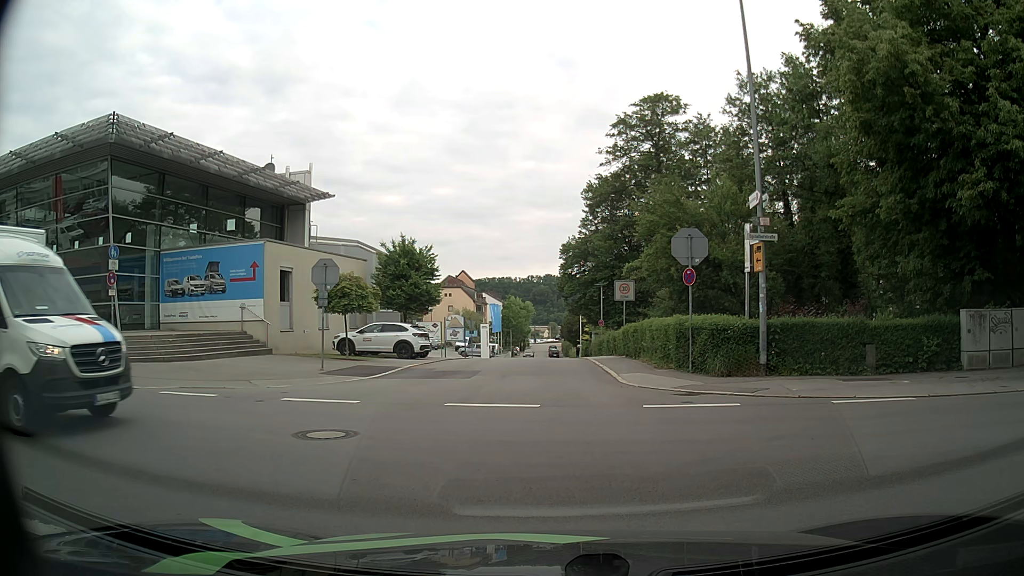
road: residential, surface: asphalt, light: Day
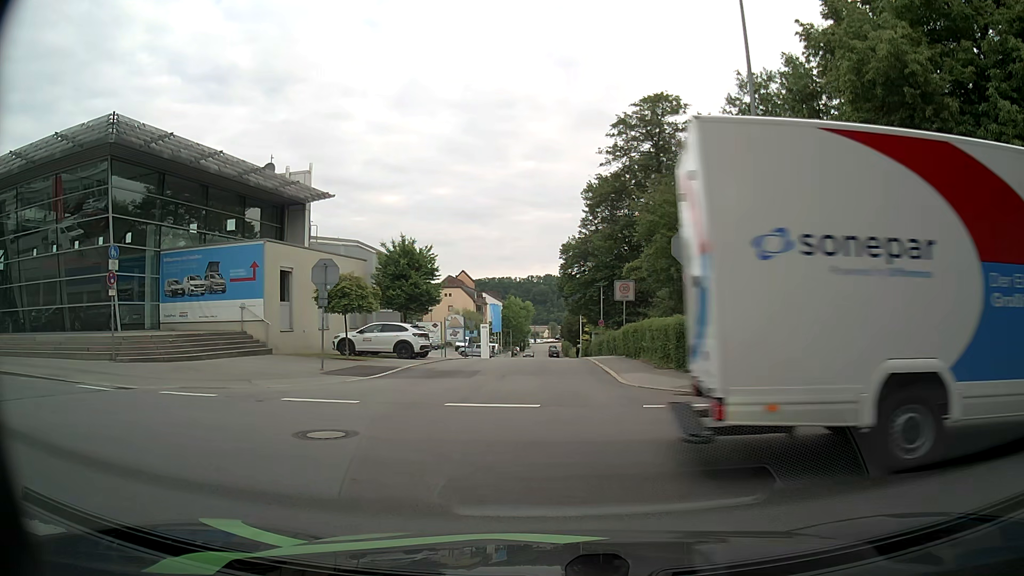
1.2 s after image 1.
(0.0, 0.0) m; 0°
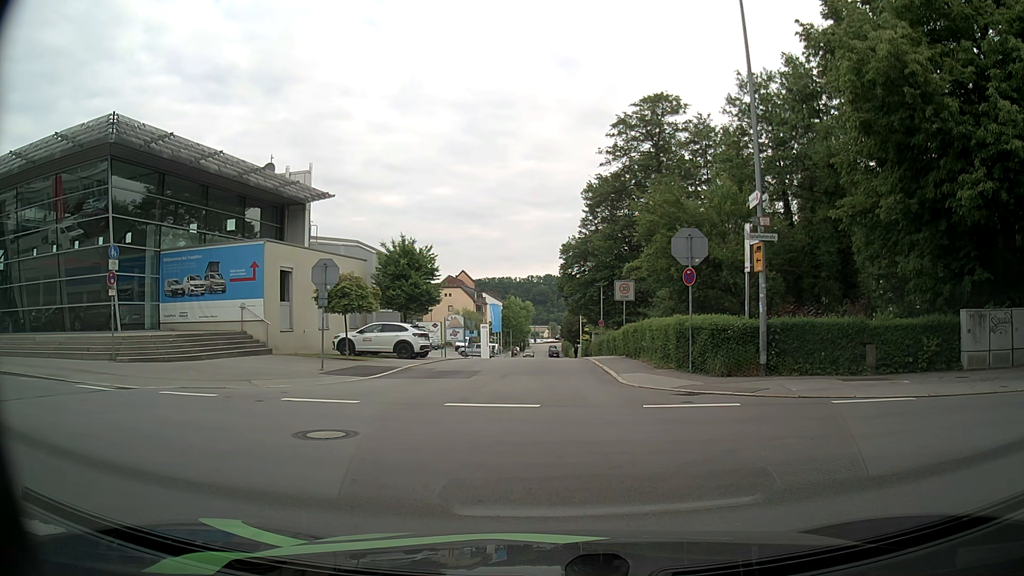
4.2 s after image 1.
(0.0, 0.0) m; 0°
(0, +10) (0, +20) (0, +30) (+1, +40) (+1, +50) (+1, +60) (+2, +70) (+2, +80) (+2, +90) (+2, +100) m
